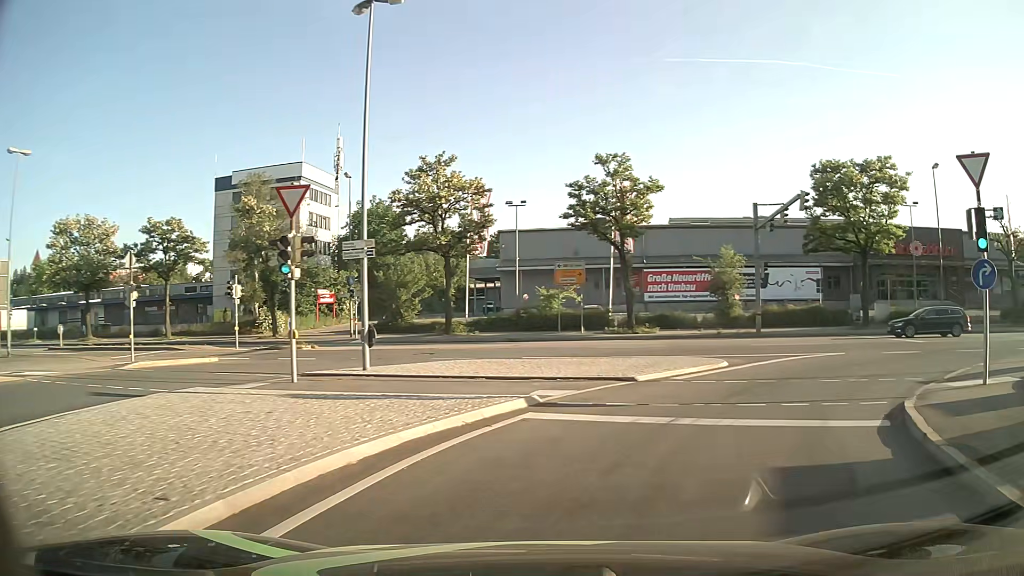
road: primary_link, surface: asphalt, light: Day
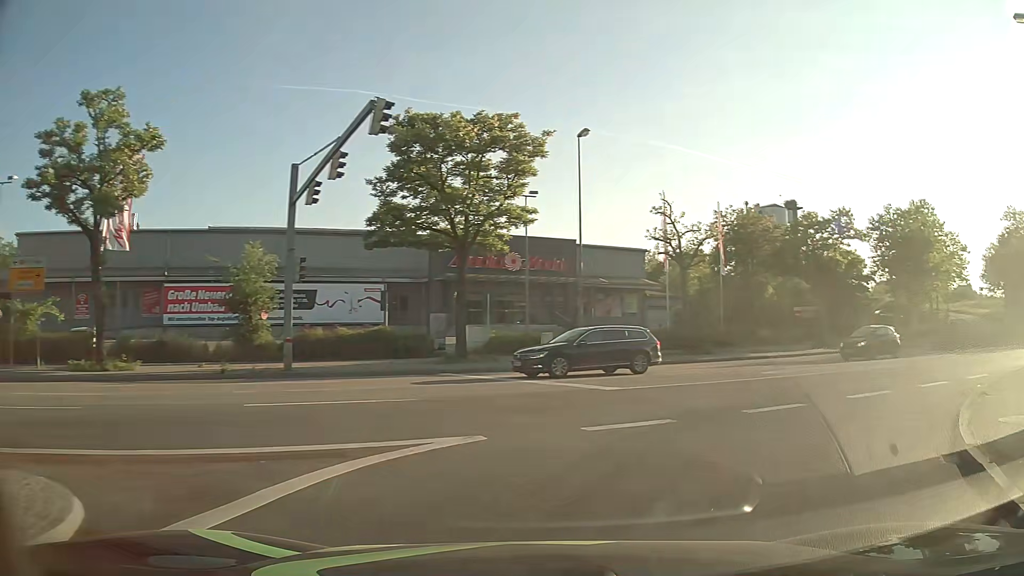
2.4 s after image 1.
(+4.1, +13.4) m; +37°
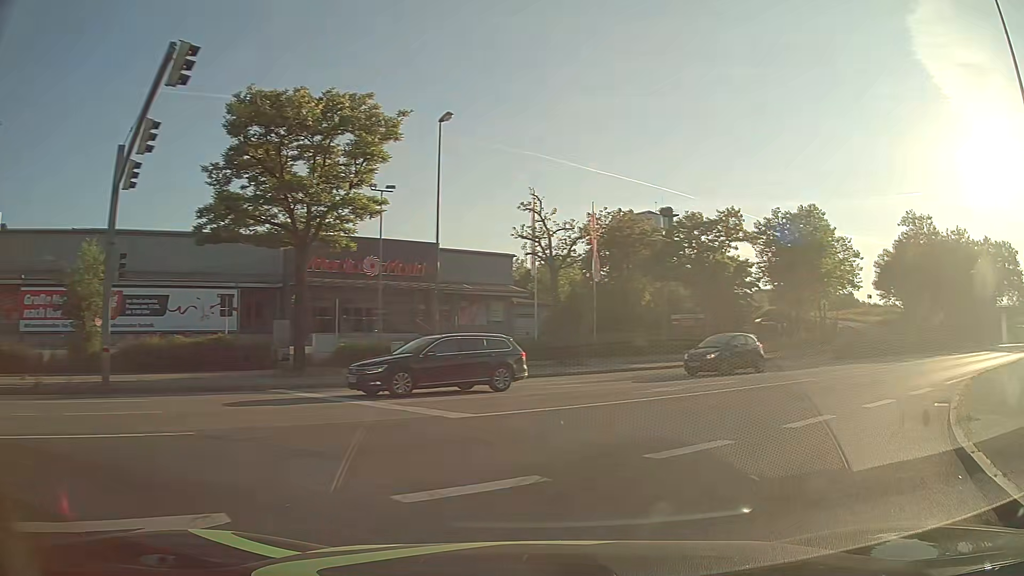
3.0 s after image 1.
(+0.4, +3.5) m; +12°
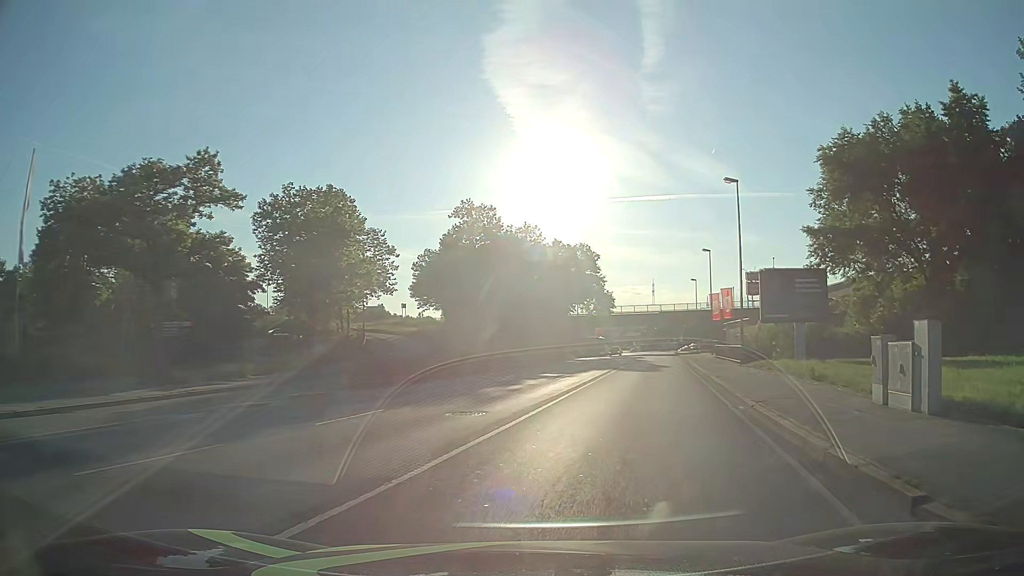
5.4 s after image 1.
(+6.0, +14.6) m; +40°
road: primary
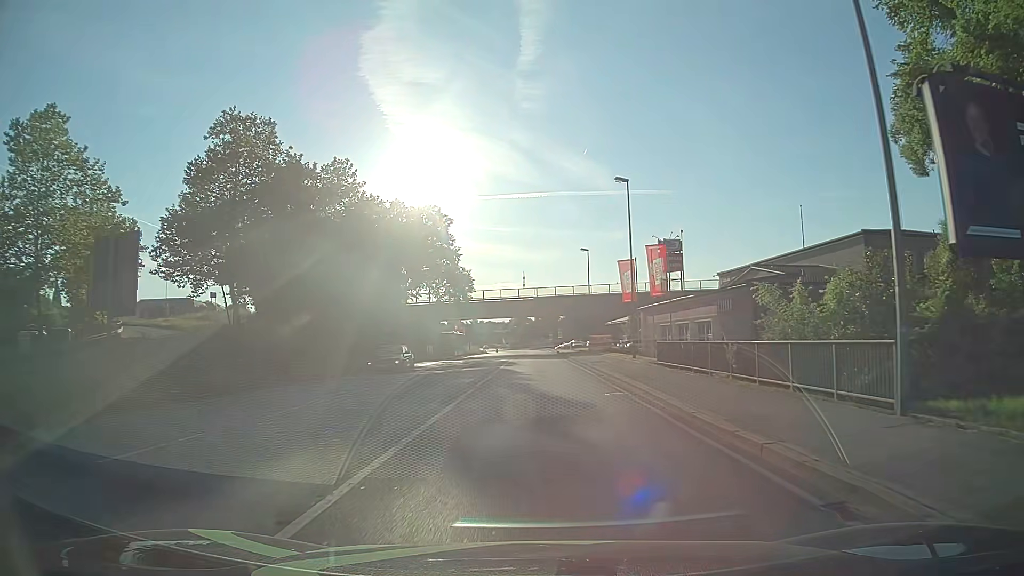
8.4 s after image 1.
(+4.1, +28.3) m; +11°
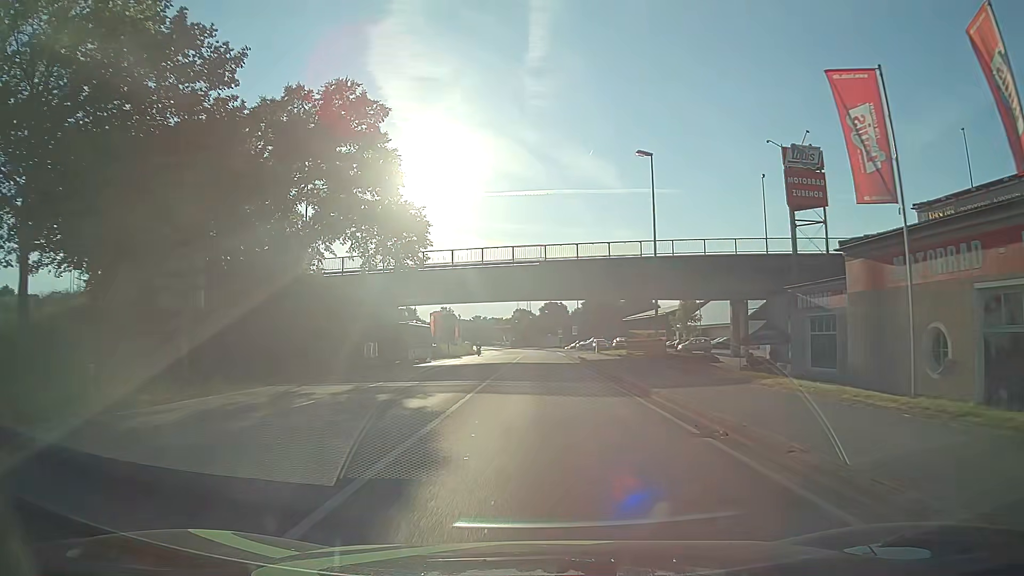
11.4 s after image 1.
(-0.1, +35.3) m; 0°
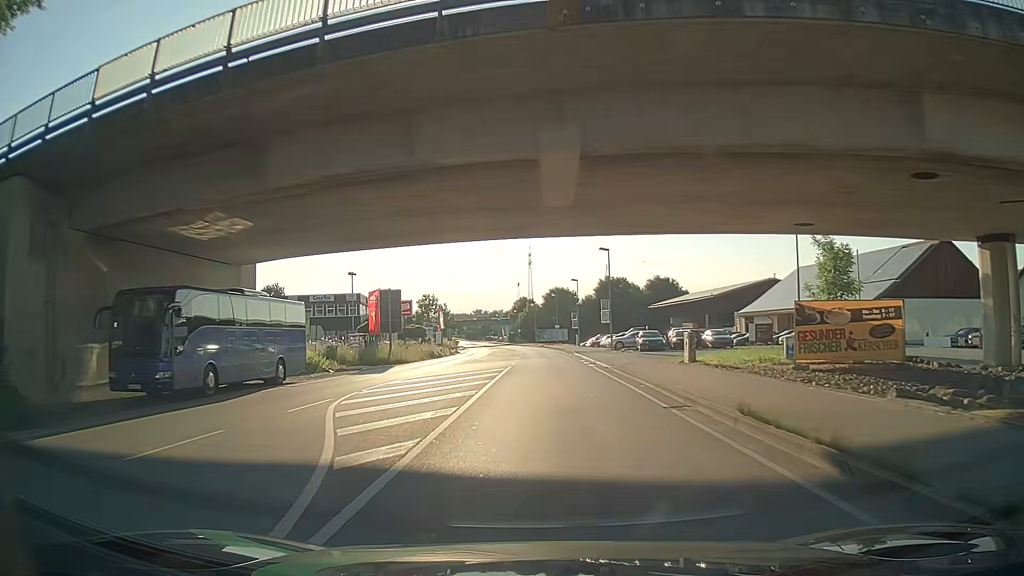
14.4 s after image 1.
(-0.3, +36.7) m; 0°
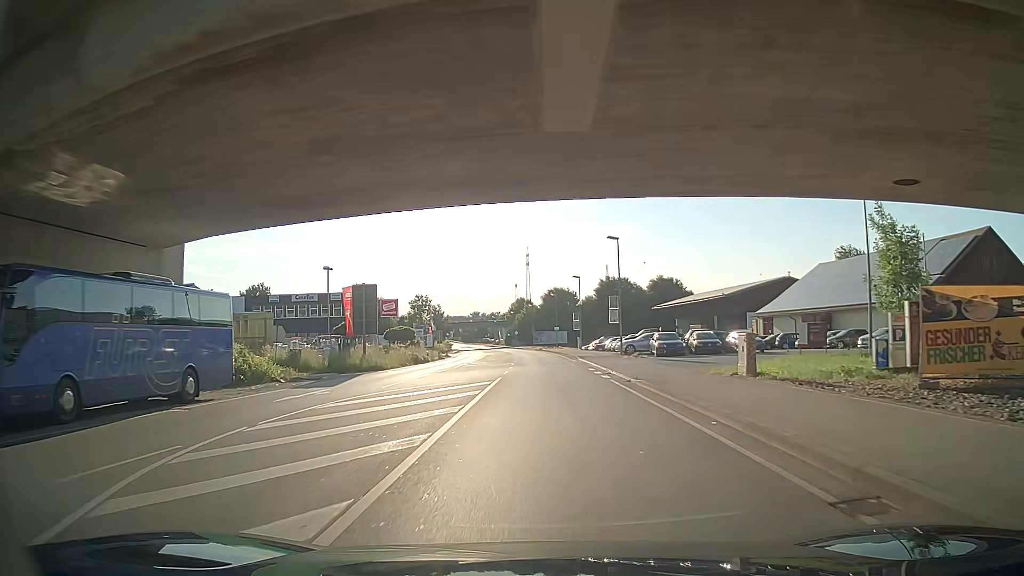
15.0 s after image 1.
(0.0, +7.4) m; 0°
(0, +10) (0, +20) (0, +30) (0, +40) (0, +50) (-1, +60) (-1, +70) (-2, +80) (-3, +90) (-4, +100) m
